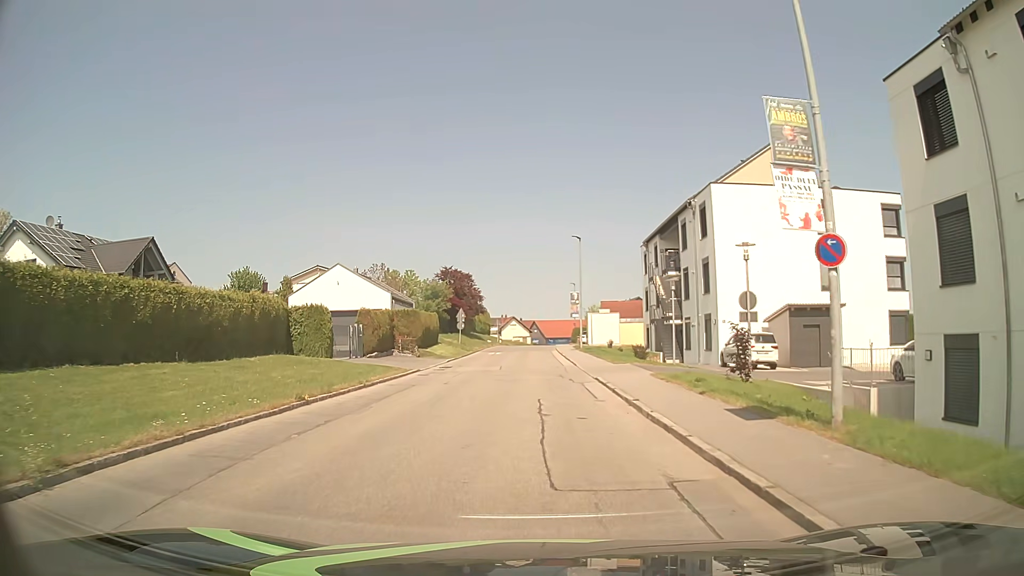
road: tertiary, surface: asphalt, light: Day
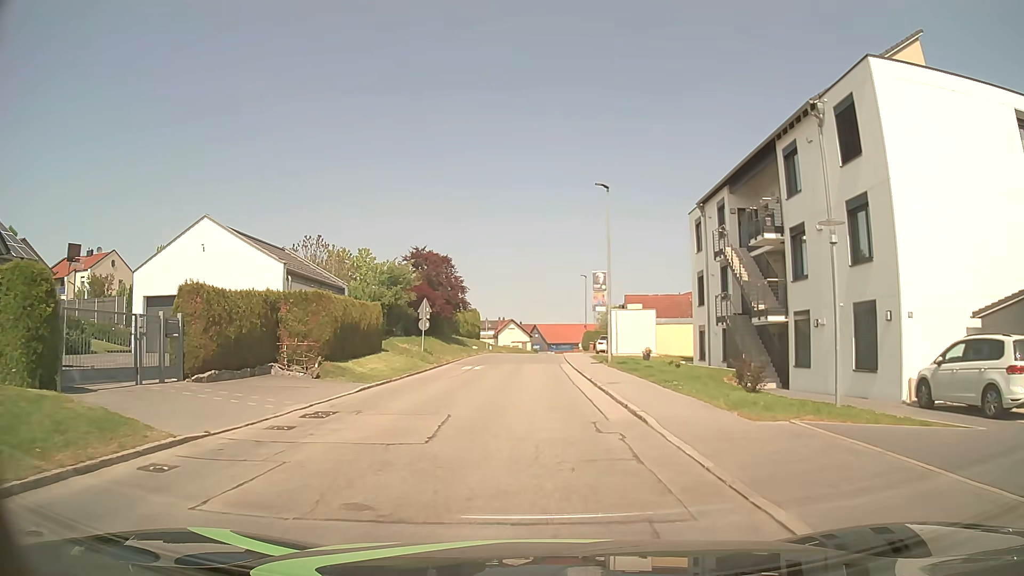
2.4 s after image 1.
(0.0, +17.8) m; -1°
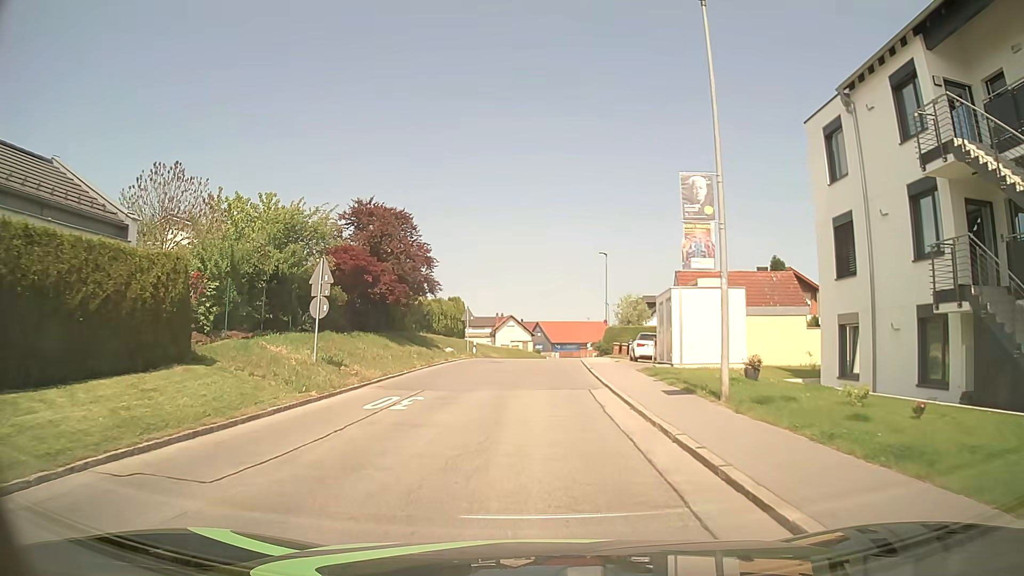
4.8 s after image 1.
(+0.1, +17.8) m; +1°
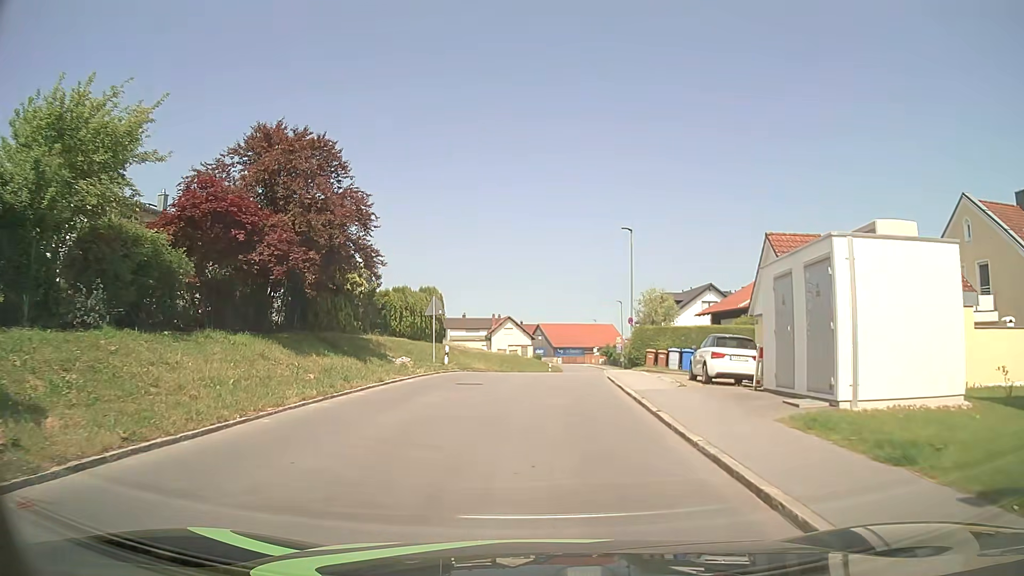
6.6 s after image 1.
(-0.2, +13.4) m; 0°
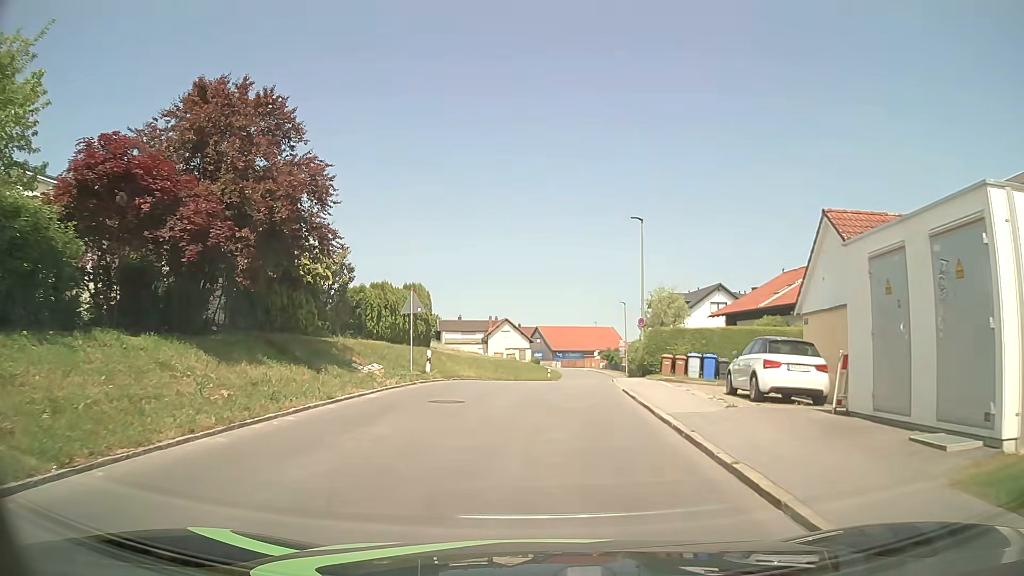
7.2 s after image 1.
(0.0, +4.4) m; 0°
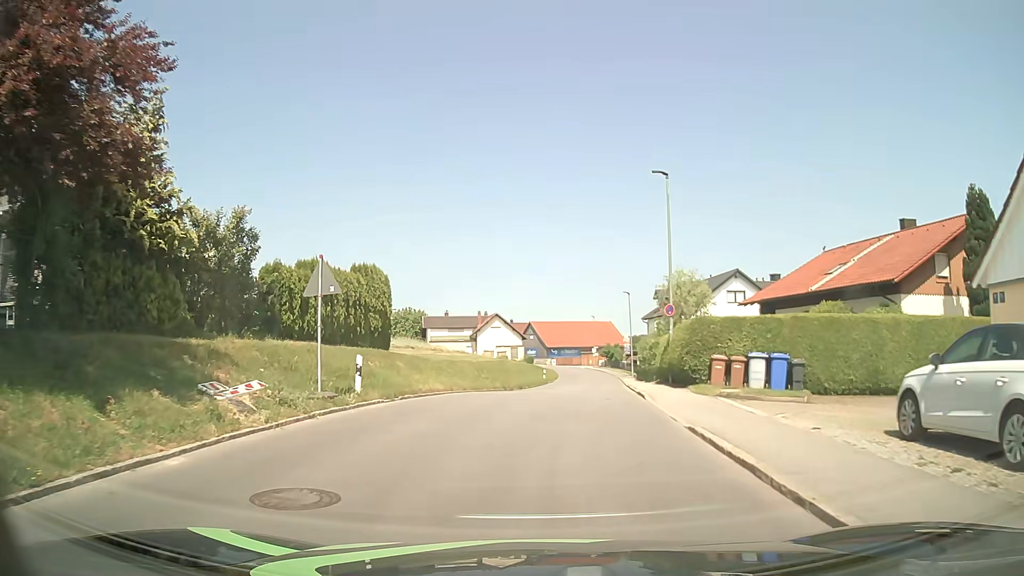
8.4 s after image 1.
(+0.1, +8.8) m; +1°
(0, +10) (+1, +20) (+2, +30) (+3, +40) (+4, +50) (+5, +60) (+6, +70) (+7, +80) (+7, +90) (+6, +100) m
